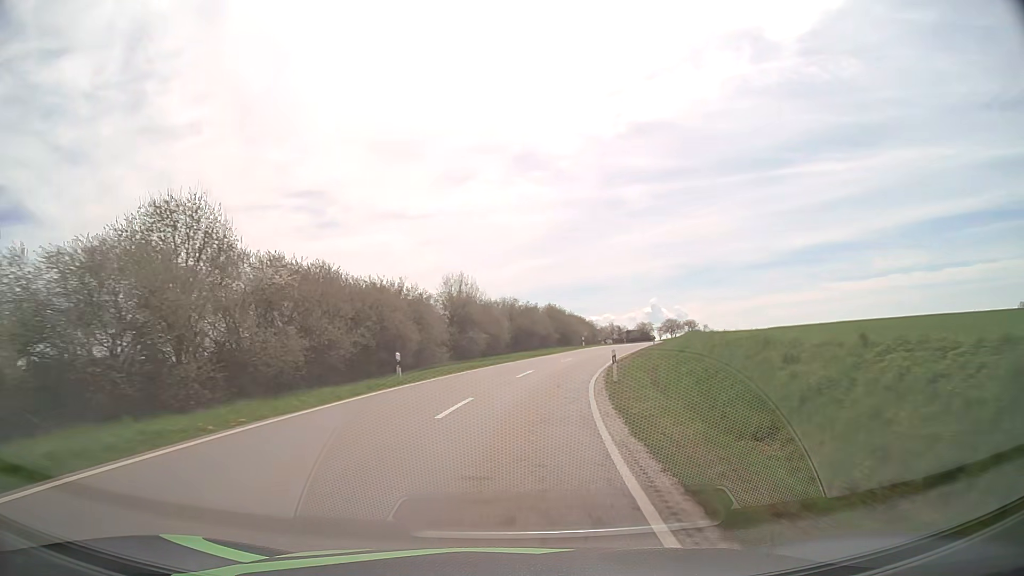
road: tertiary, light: Day
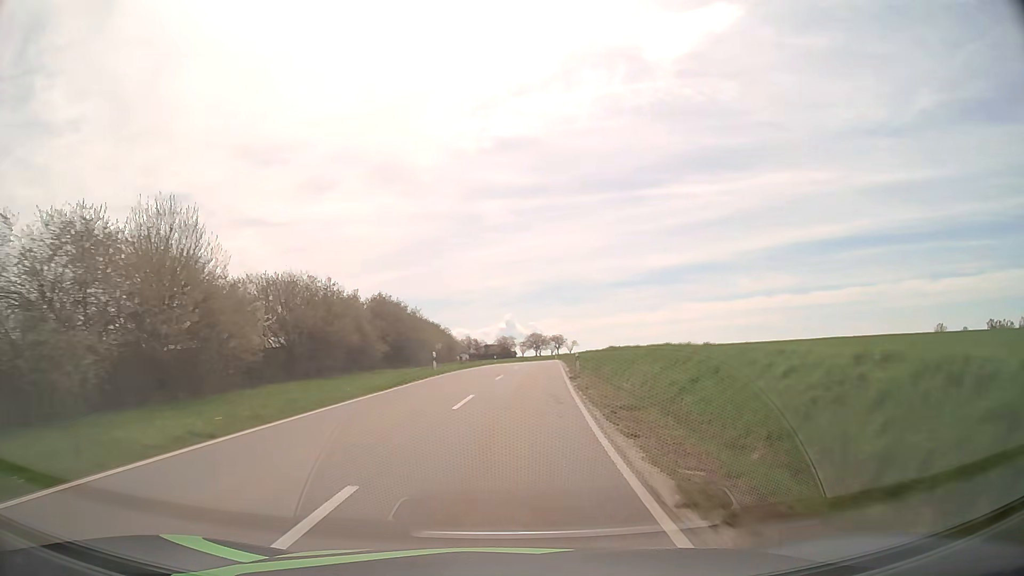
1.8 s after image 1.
(+3.7, +33.1) m; +12°
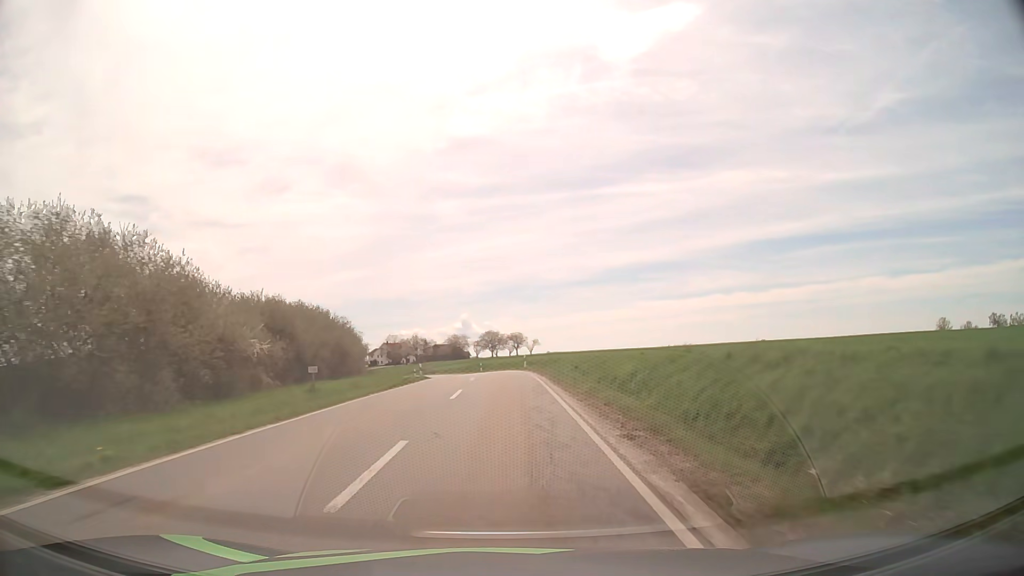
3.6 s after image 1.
(+1.7, +32.7) m; +4°
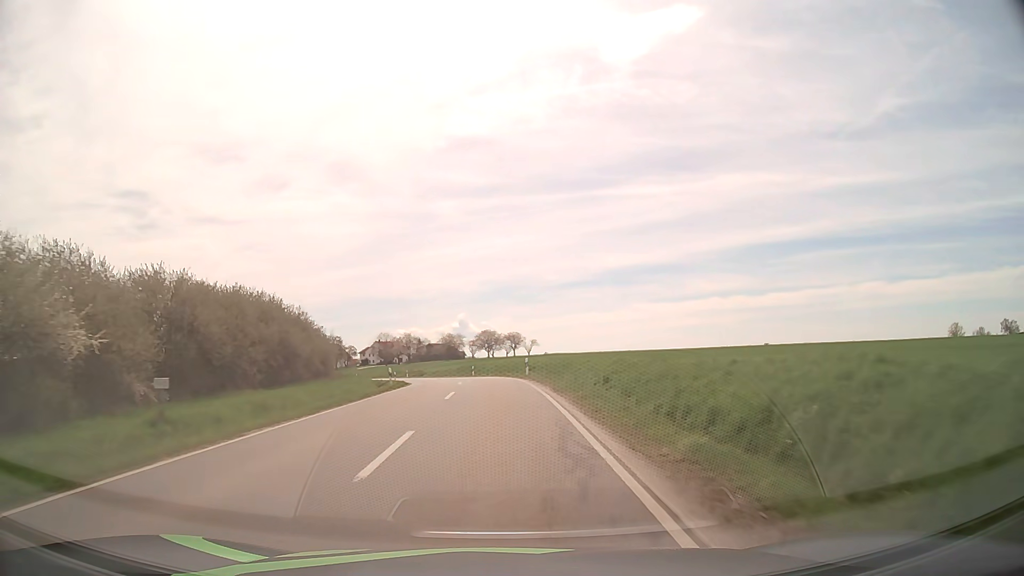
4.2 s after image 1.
(0.0, +10.8) m; 0°
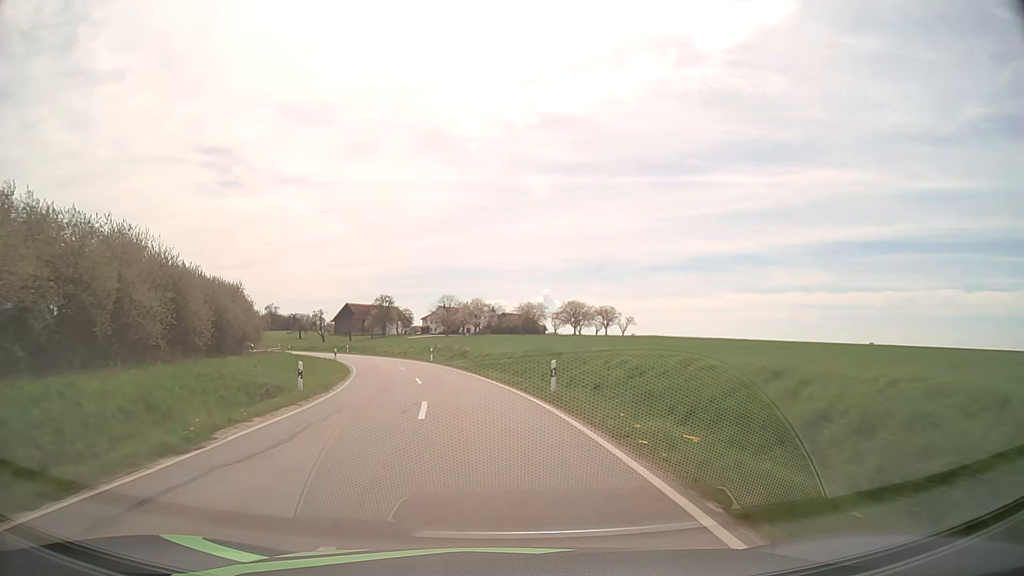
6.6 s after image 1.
(-1.9, +42.5) m; -7°
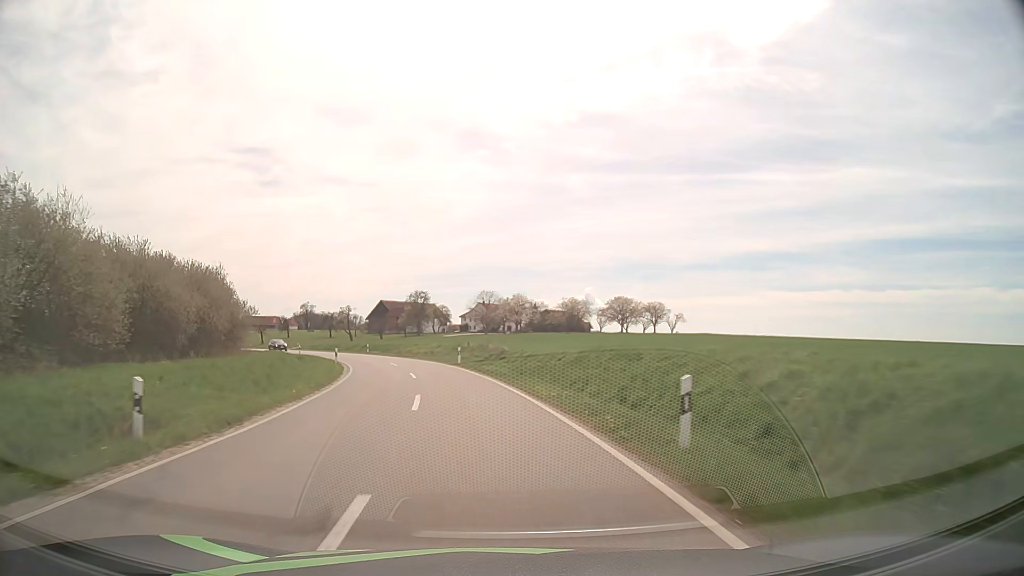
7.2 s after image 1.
(-0.3, +10.7) m; -3°
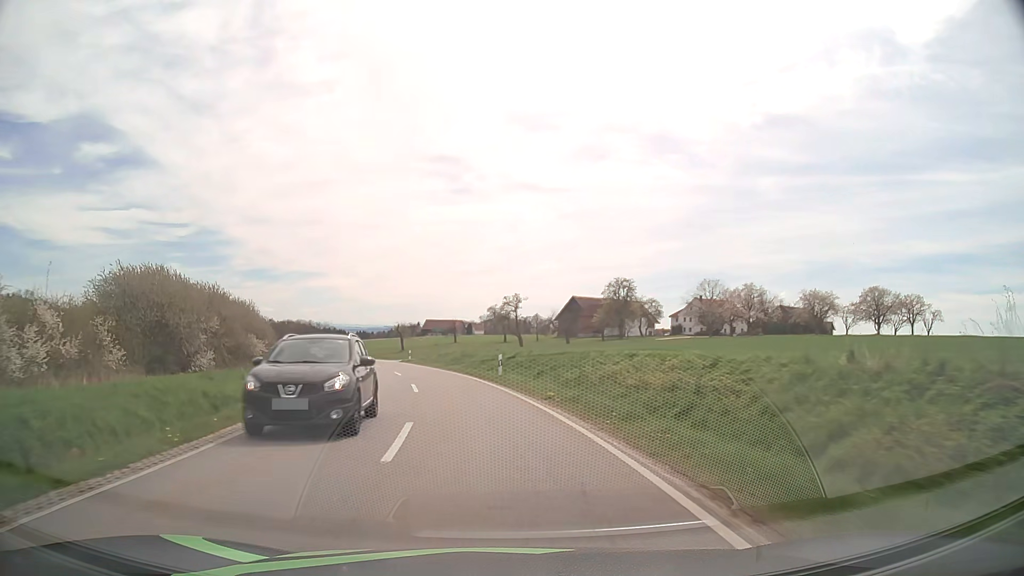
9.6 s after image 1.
(-5.8, +42.0) m; -17°
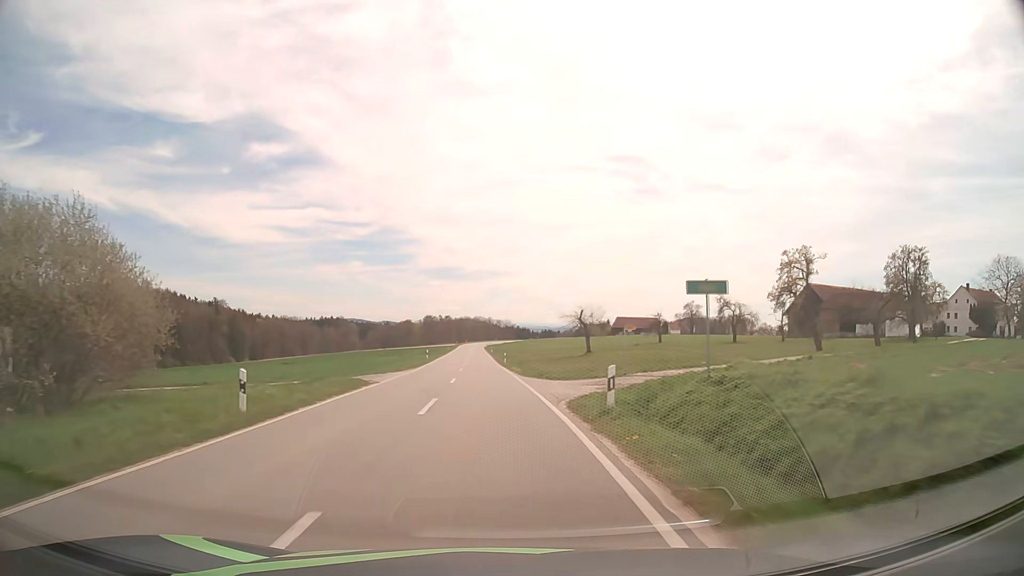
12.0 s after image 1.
(-6.1, +42.4) m; -16°
(0, +10) (-1, +20) (-1, +30) (-2, +40) (-2, +50) (-2, +60) (-3, +70) (-3, +80) (-4, +90) (-4, +100) m
